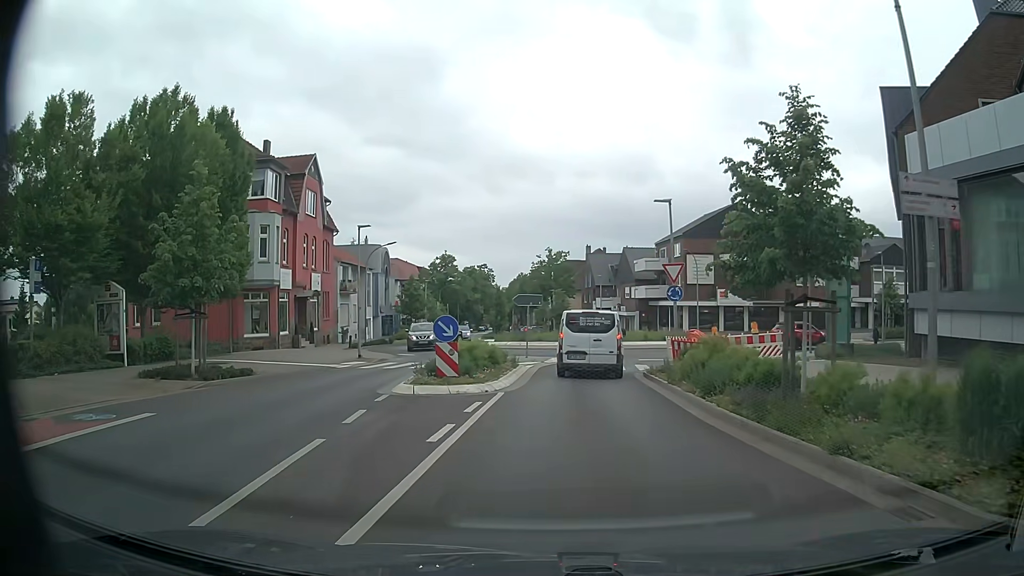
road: unclassified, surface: asphalt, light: Day
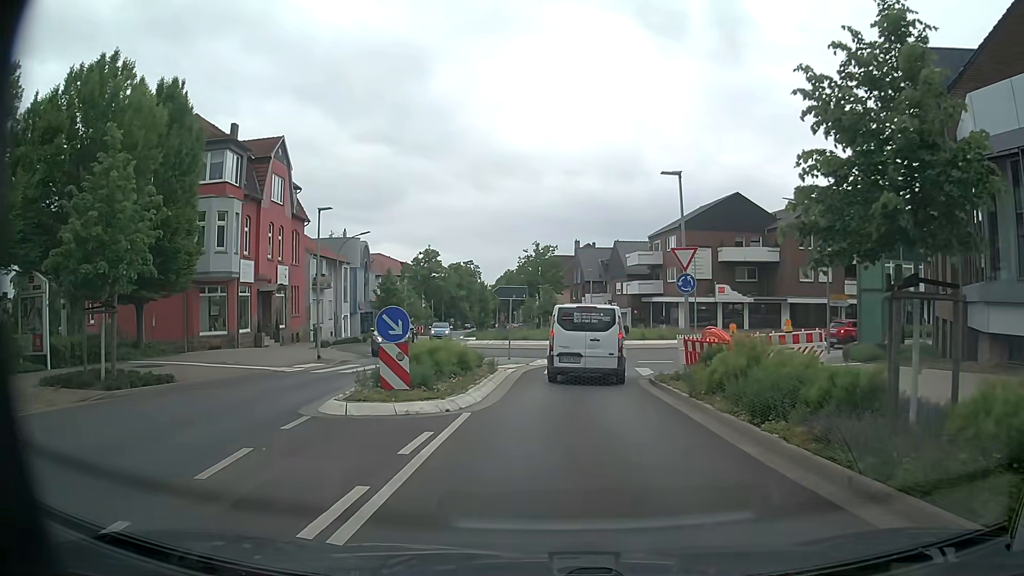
(+0.2, +4.0) m; +3°
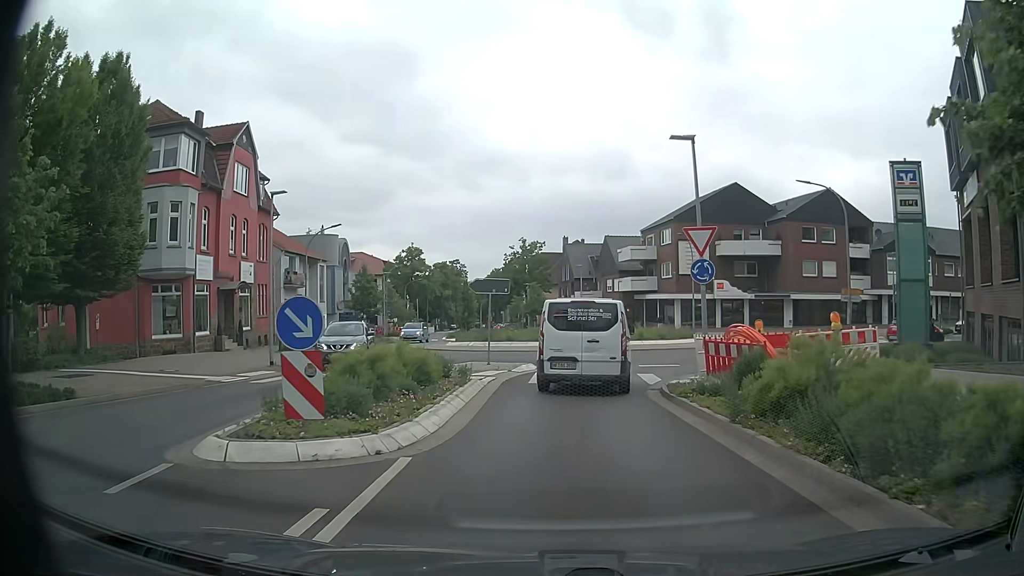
(+0.1, +3.7) m; +2°
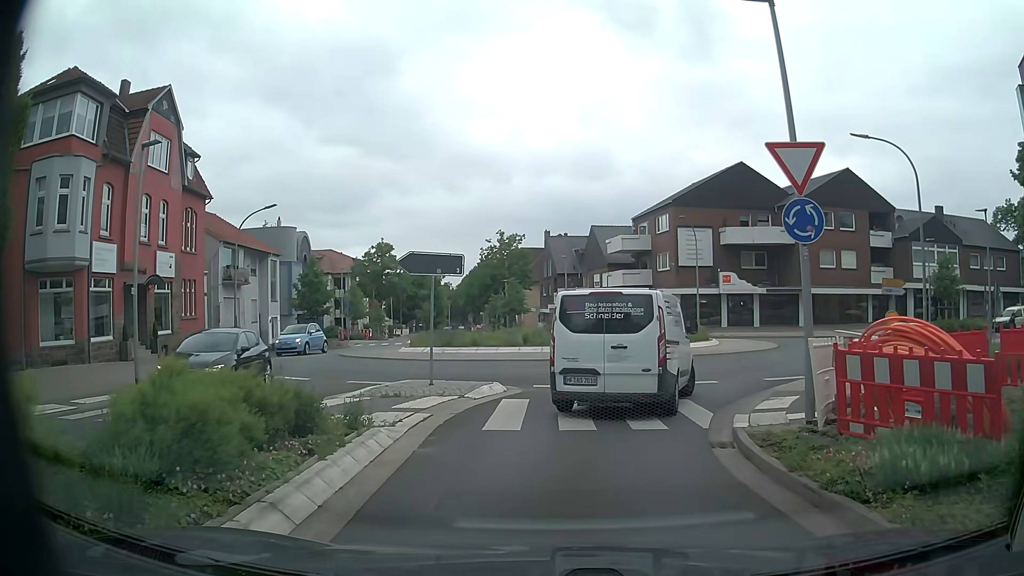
(0.0, +7.3) m; 0°
